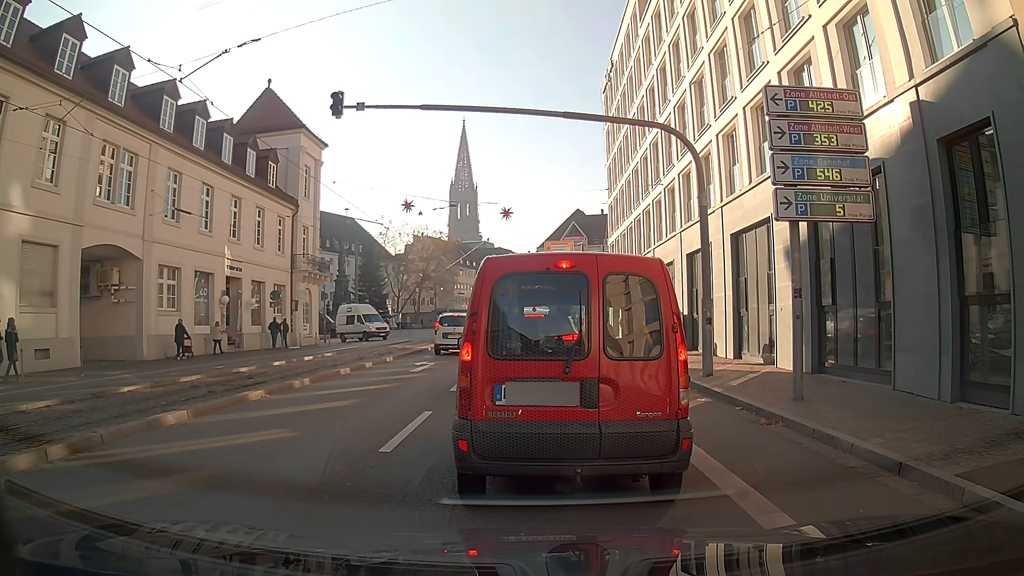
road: primary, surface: asphalt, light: Day
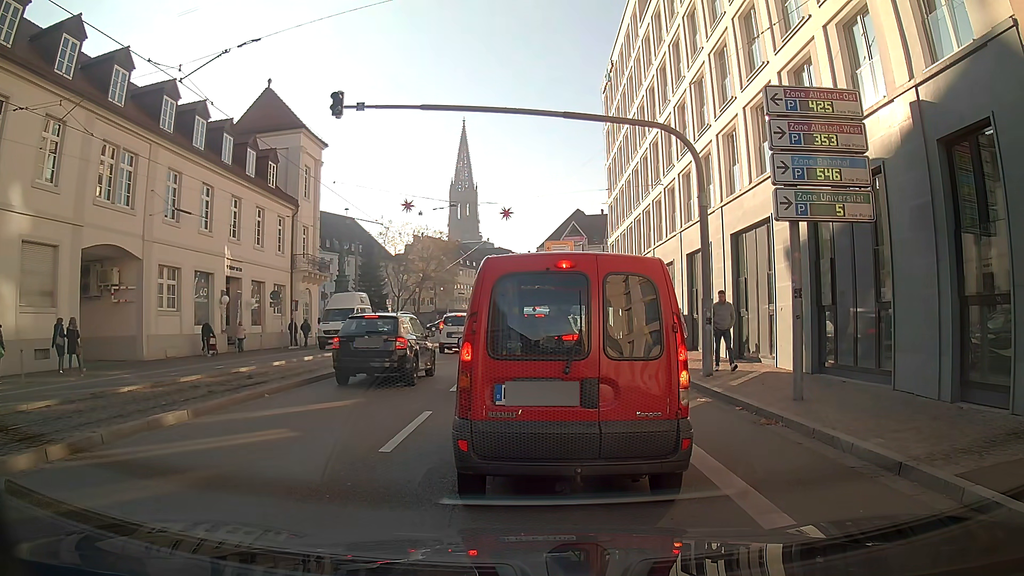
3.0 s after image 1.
(0.0, 0.0) m; 0°
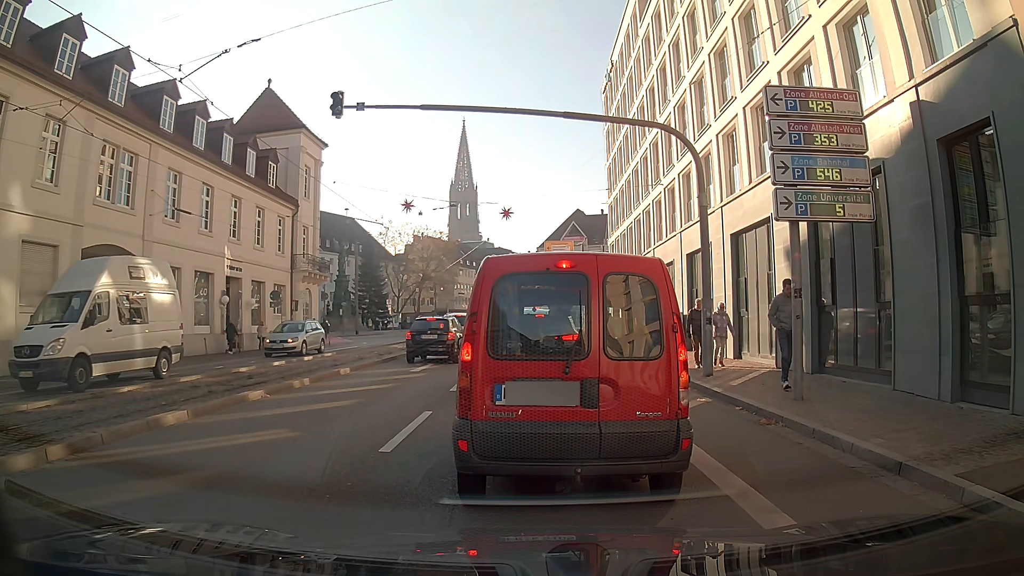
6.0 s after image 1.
(0.0, 0.0) m; 0°
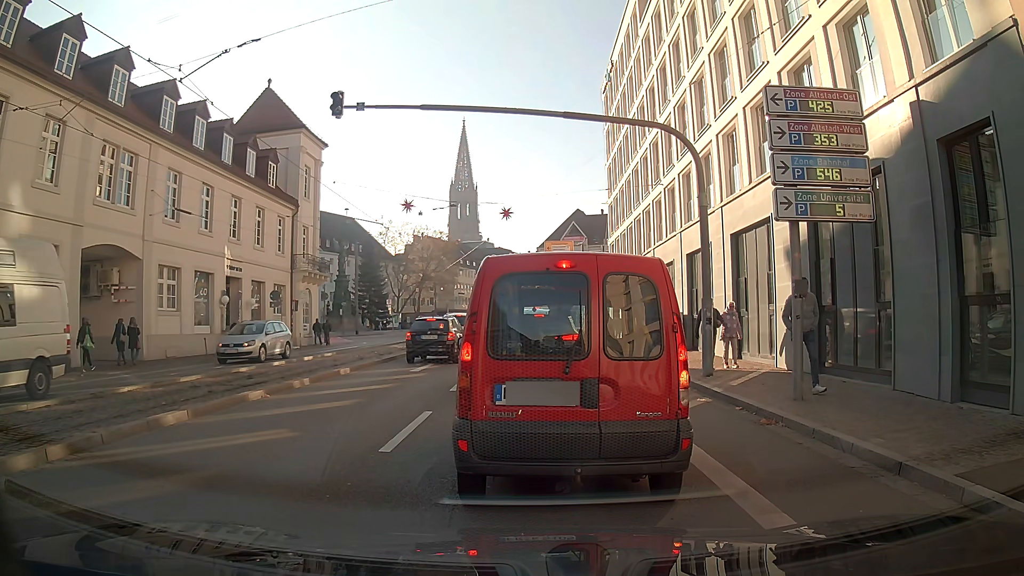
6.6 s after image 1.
(0.0, 0.0) m; 0°
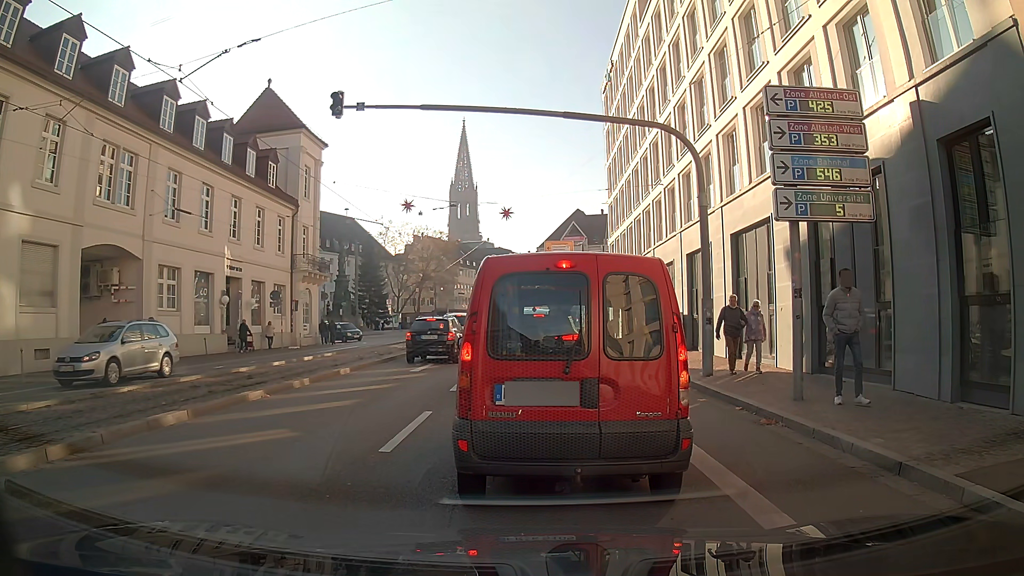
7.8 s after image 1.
(0.0, 0.0) m; 0°
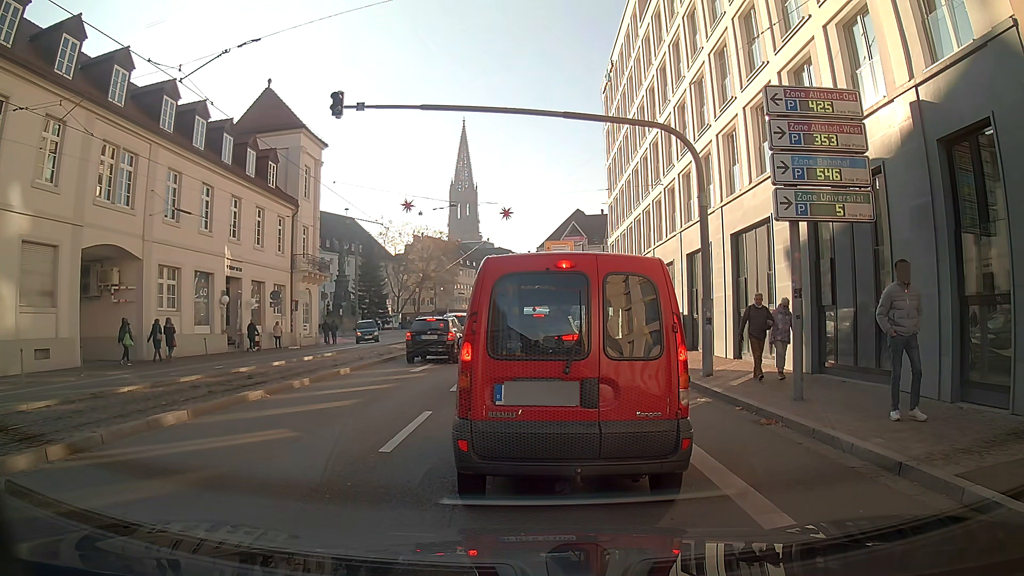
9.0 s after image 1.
(0.0, 0.0) m; 0°
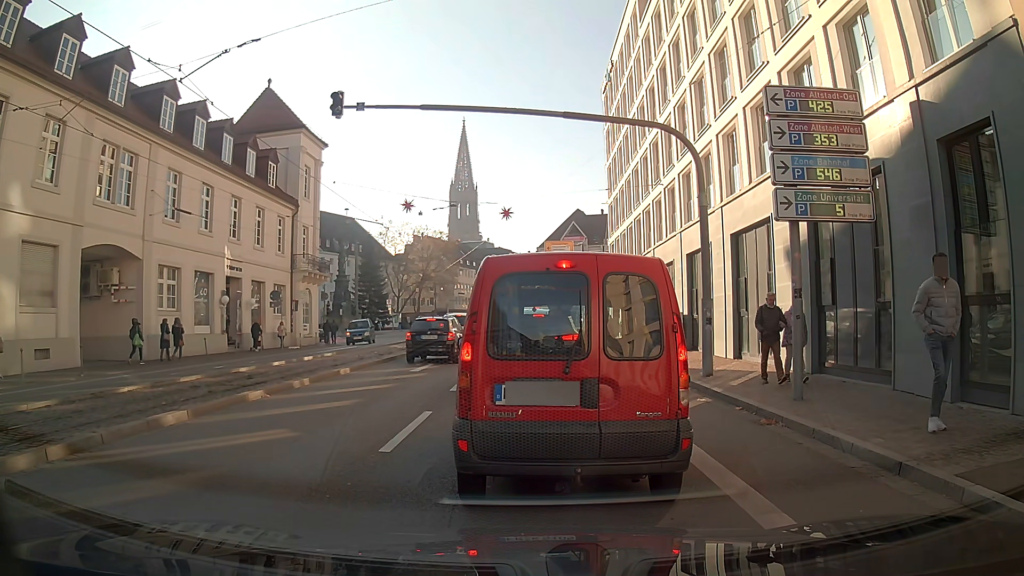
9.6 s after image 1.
(0.0, 0.0) m; 0°
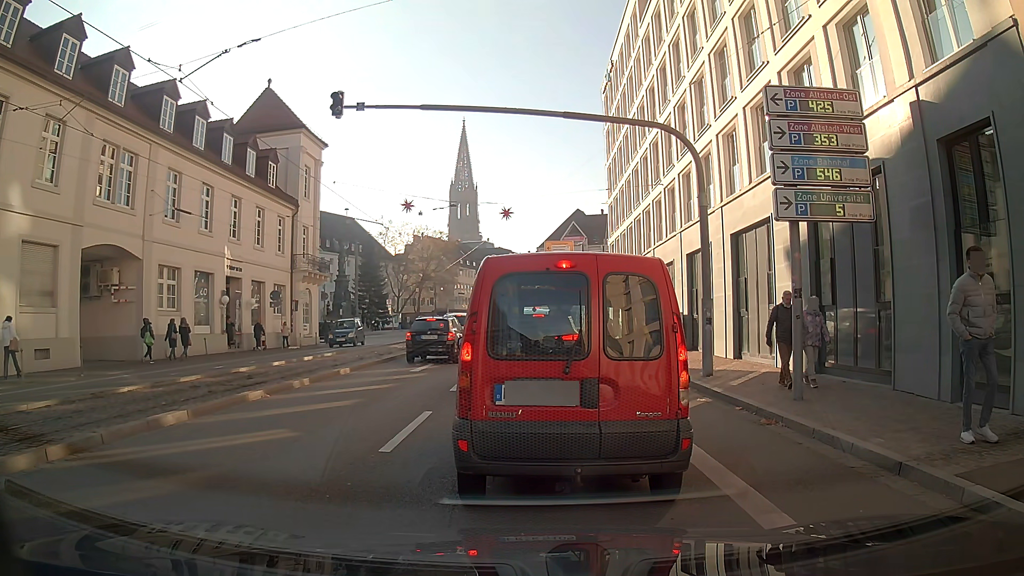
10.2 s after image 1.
(0.0, 0.0) m; 0°
